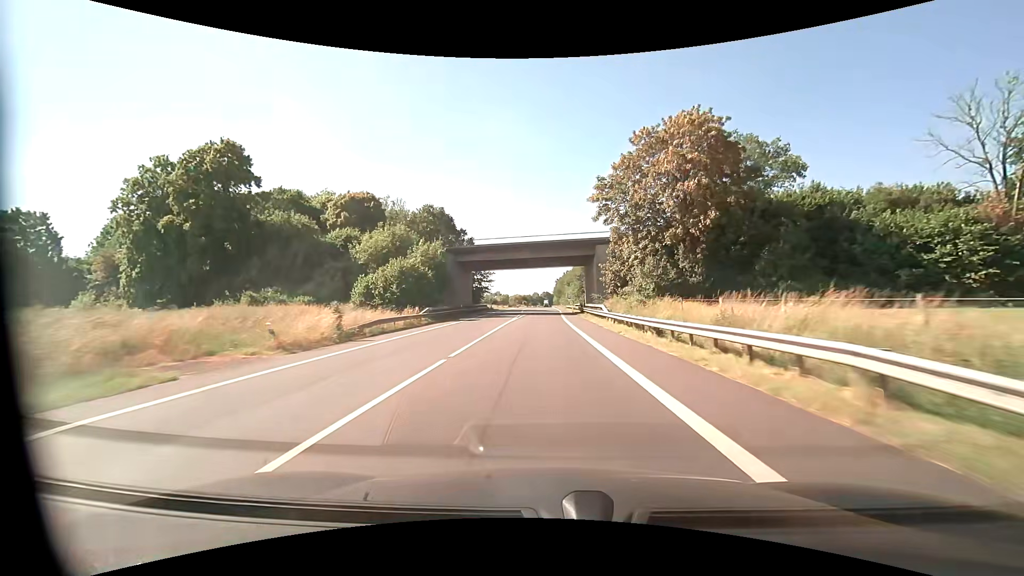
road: primary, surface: asphalt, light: Day
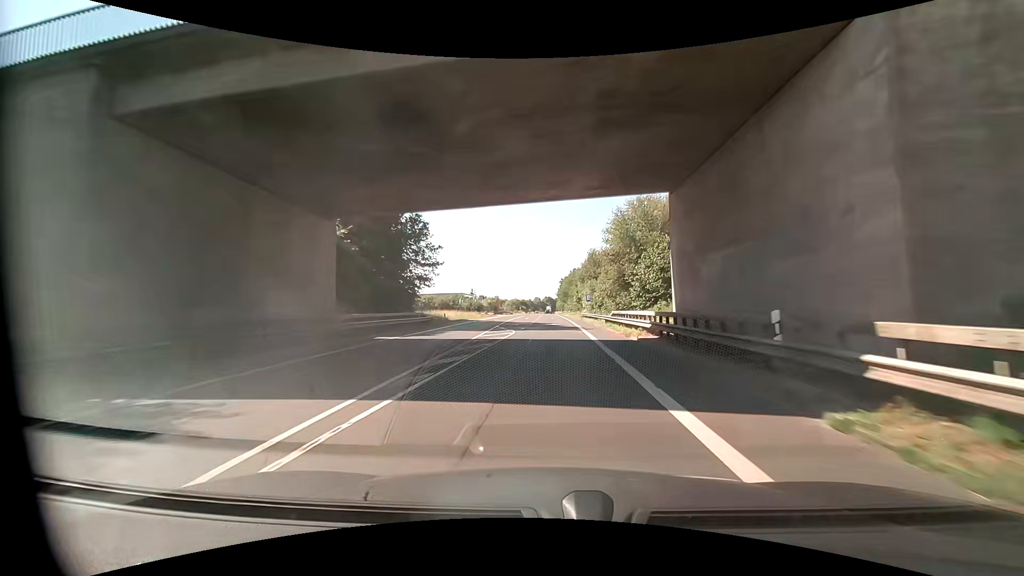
(+0.1, +45.9) m; 0°
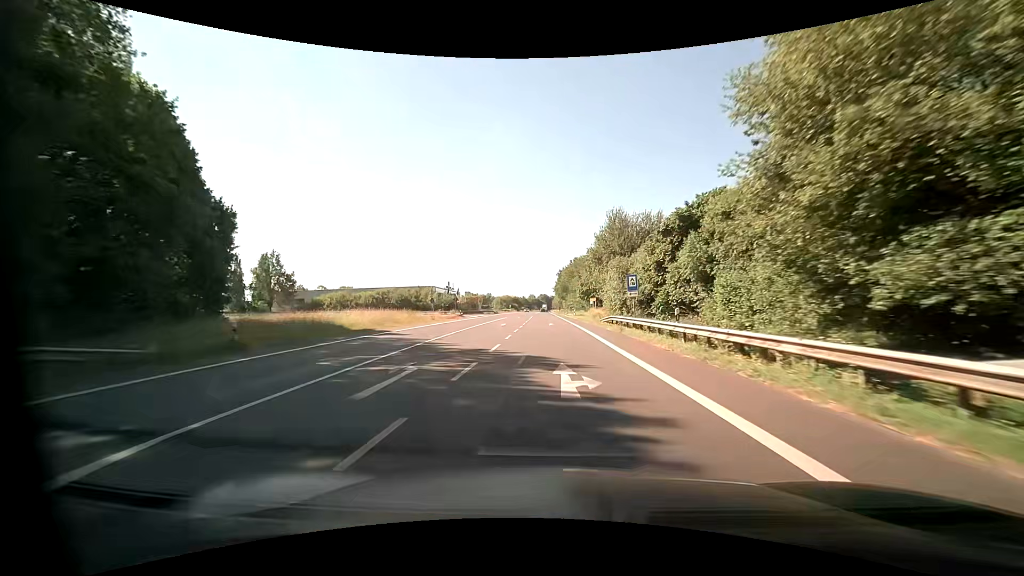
(+0.2, +34.8) m; +1°
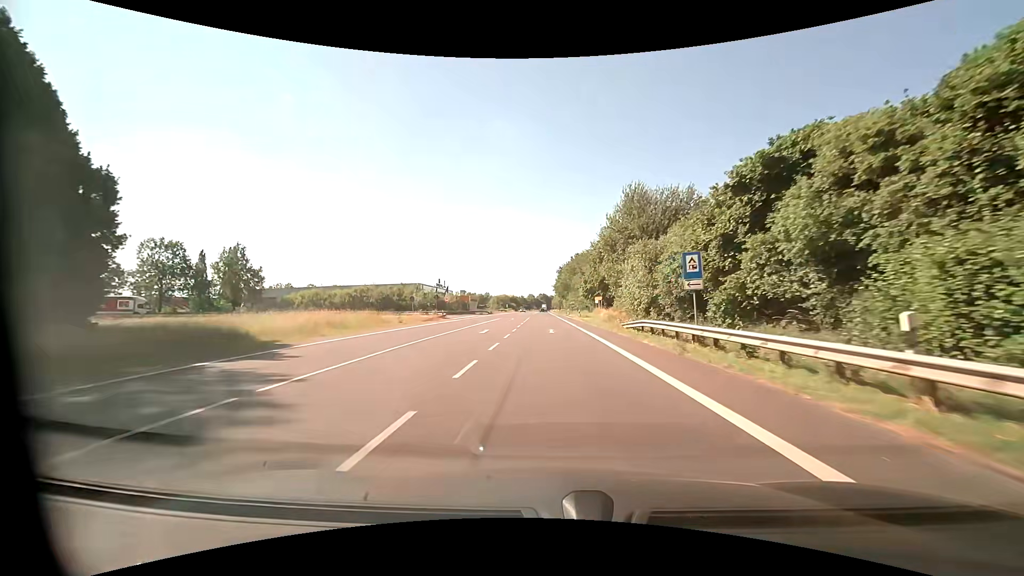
(0.0, +11.6) m; 0°
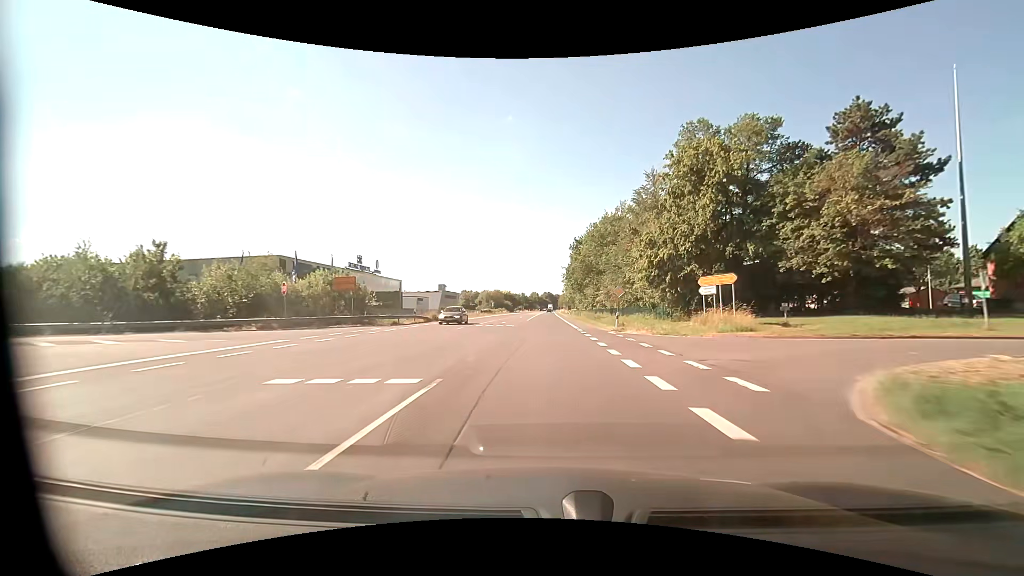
(-0.2, +58.3) m; -1°
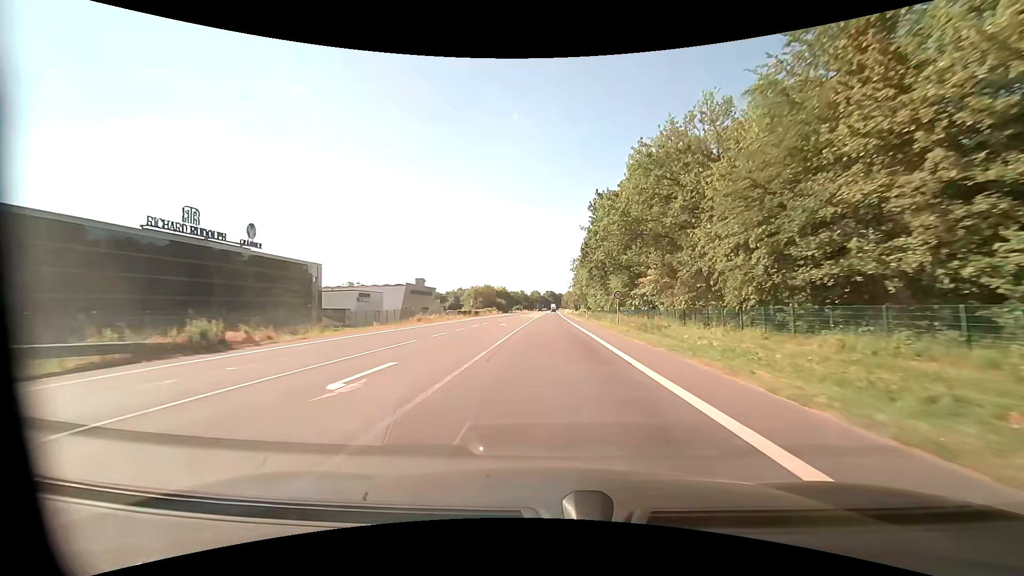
(-0.1, +35.0) m; -1°
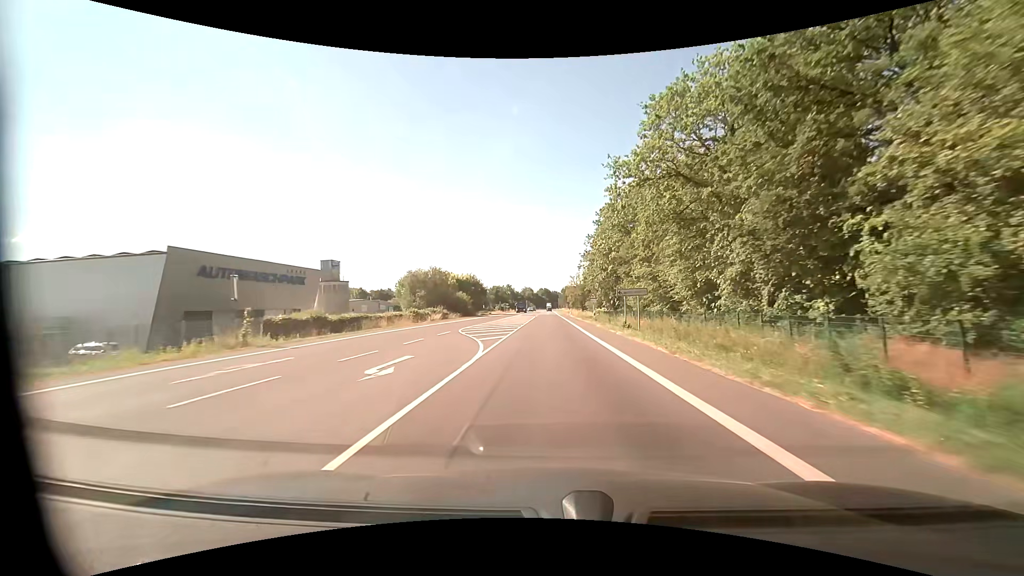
(+0.5, +58.4) m; +1°
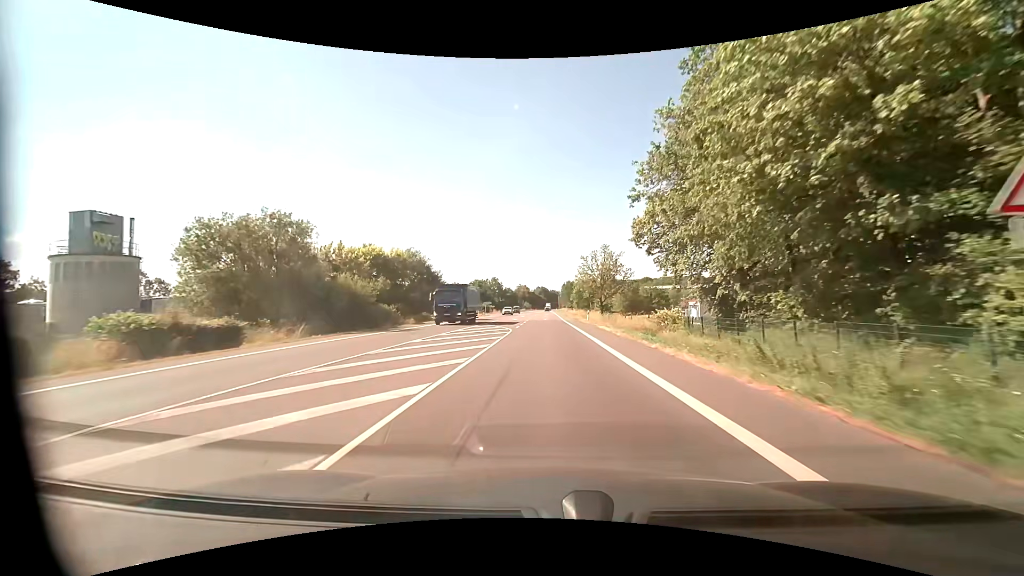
(+0.1, +46.8) m; 0°
(0, +10) (0, +20) (0, +30) (0, +40) (0, +50) (0, +60) (0, +70) (0, +80) (0, +90) (0, +100) m
